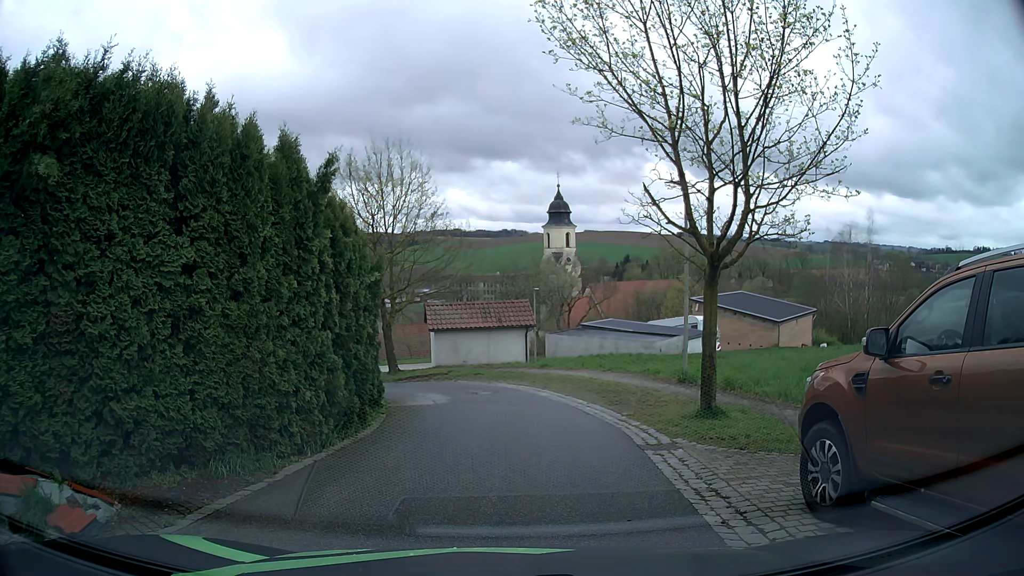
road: residential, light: Day
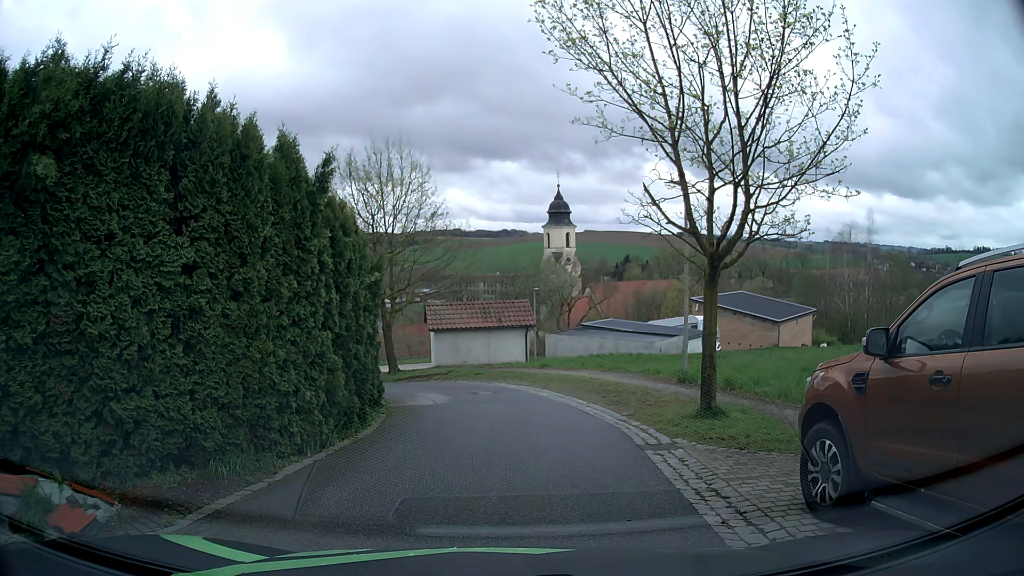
(0.0, 0.0) m; 0°
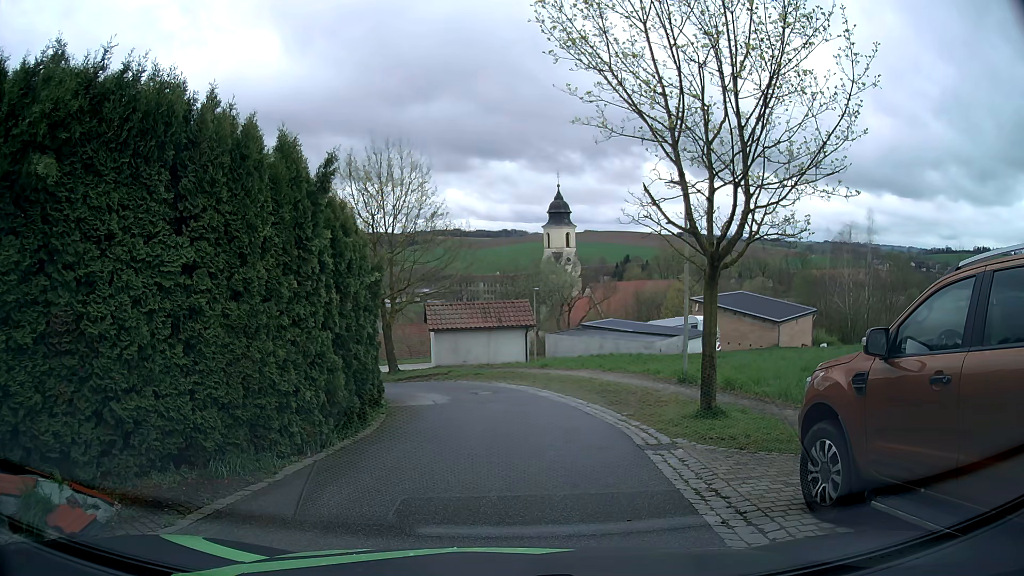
(0.0, 0.0) m; 0°
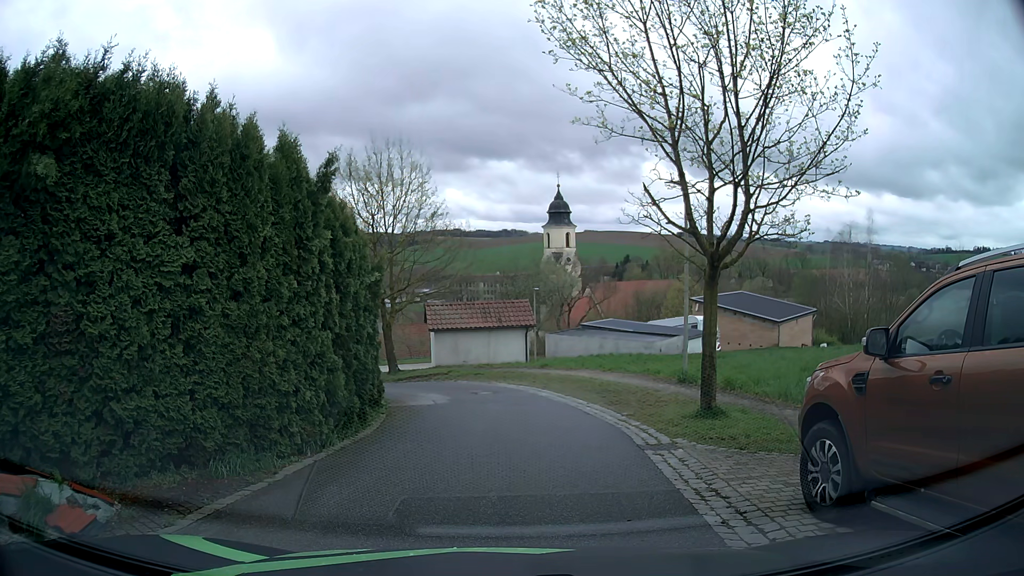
(0.0, 0.0) m; 0°
(+1, +10) (0, +20) (-7, +27) (-17, +26) (-26, +21) (-33, +15) (-41, +8) (-49, +2) (-56, -5) (-64, -12) m
